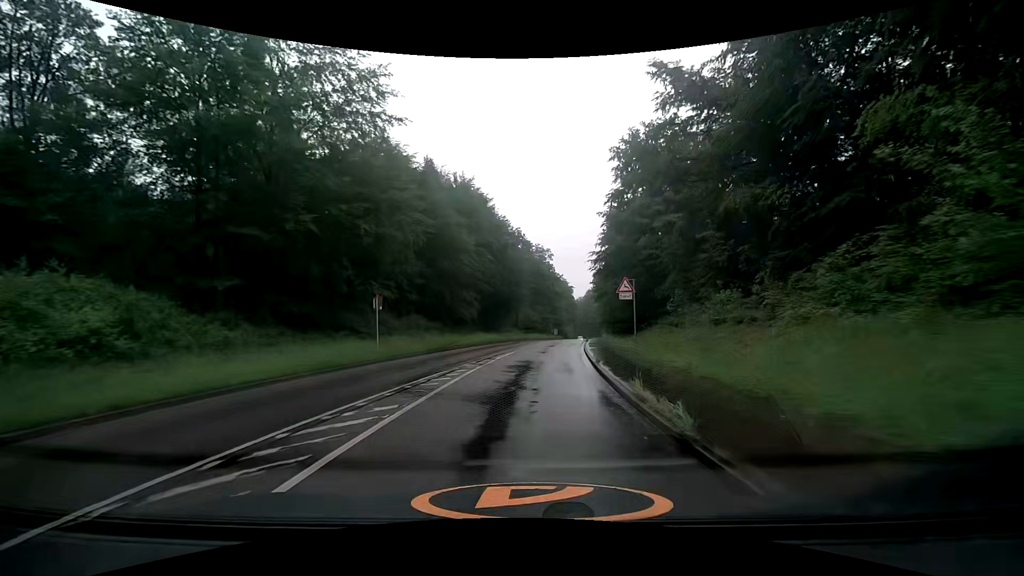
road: tertiary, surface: asphalt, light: Day
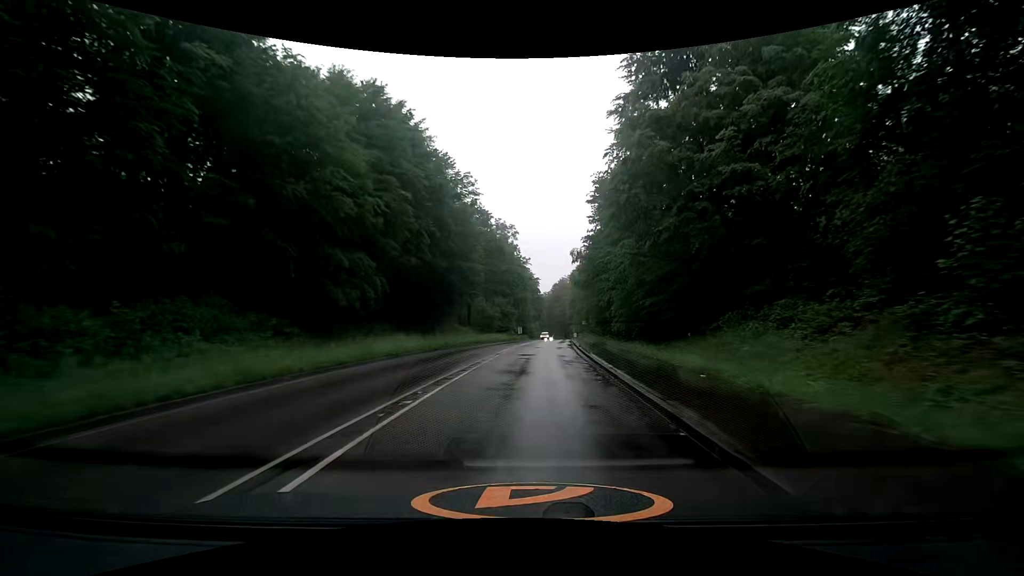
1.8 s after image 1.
(+0.7, +23.8) m; +4°
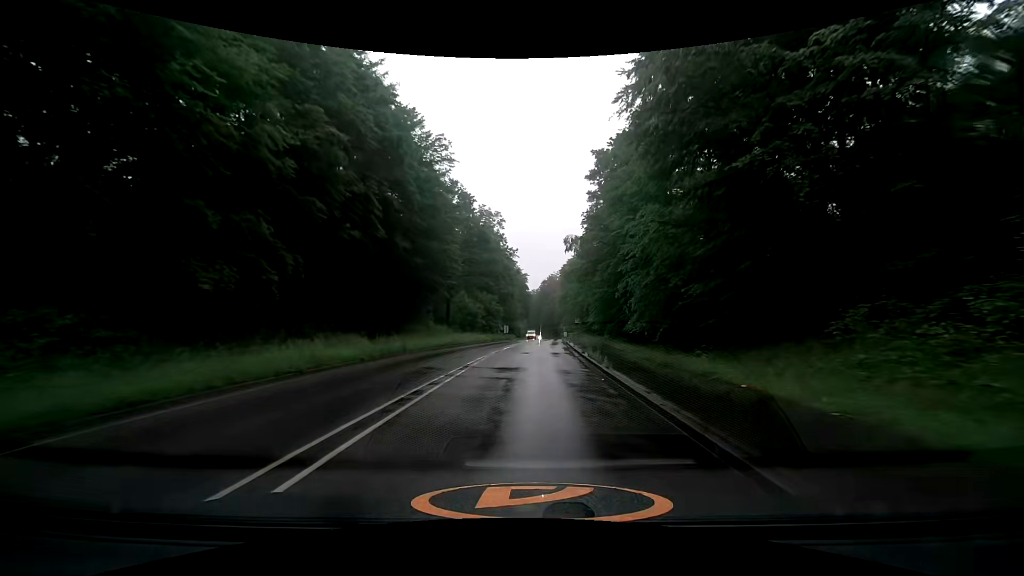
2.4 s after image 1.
(+0.1, +8.5) m; +1°
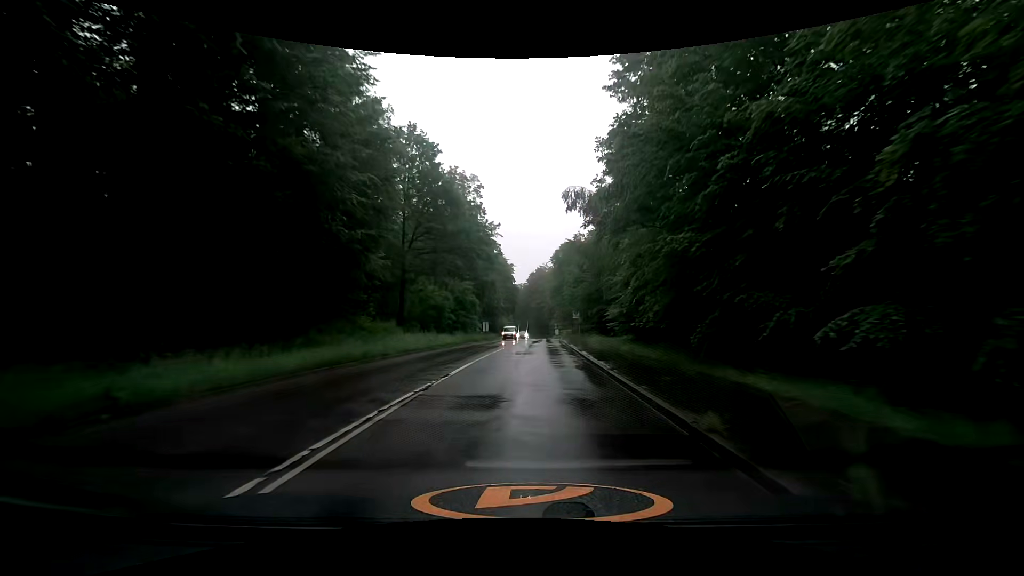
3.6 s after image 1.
(+0.2, +17.0) m; +2°
